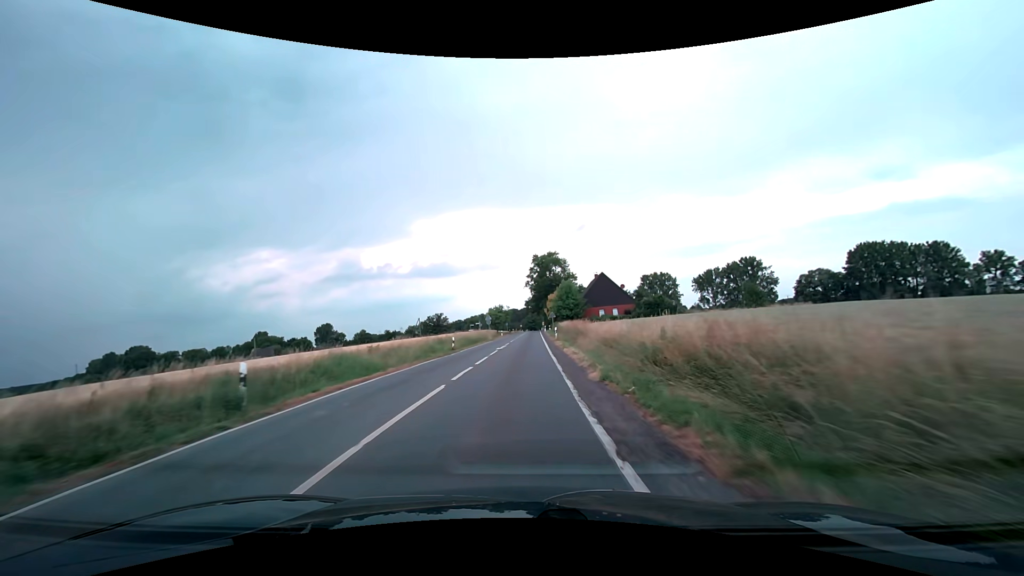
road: secondary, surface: asphalt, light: Day
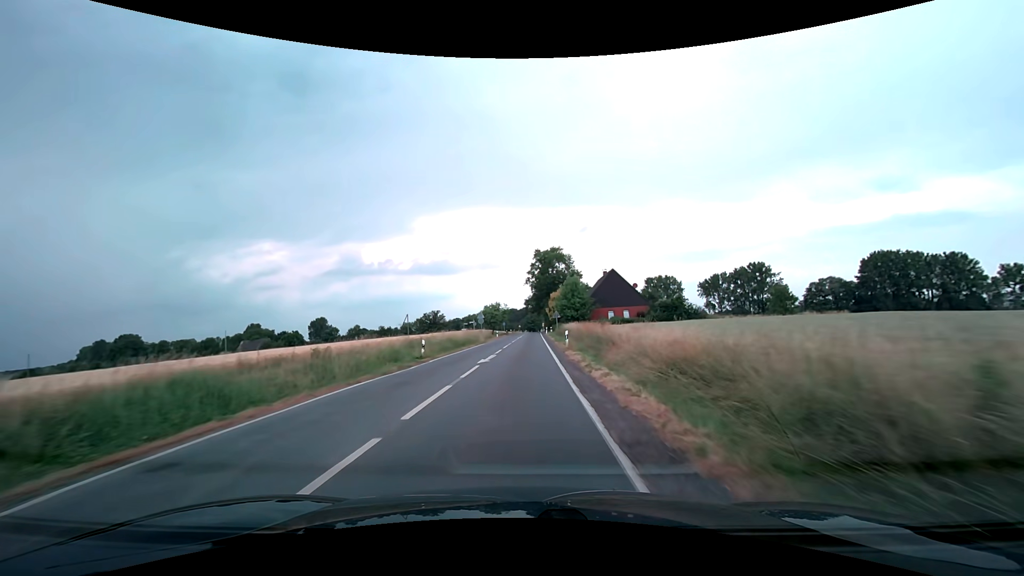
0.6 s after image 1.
(-0.1, +10.4) m; 0°
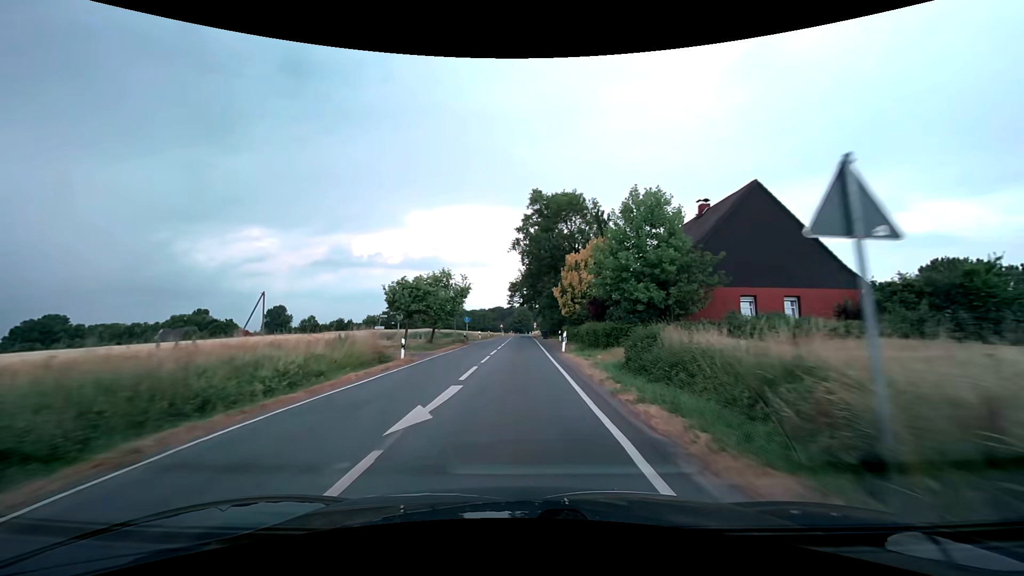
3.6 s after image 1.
(+0.6, +52.6) m; +1°
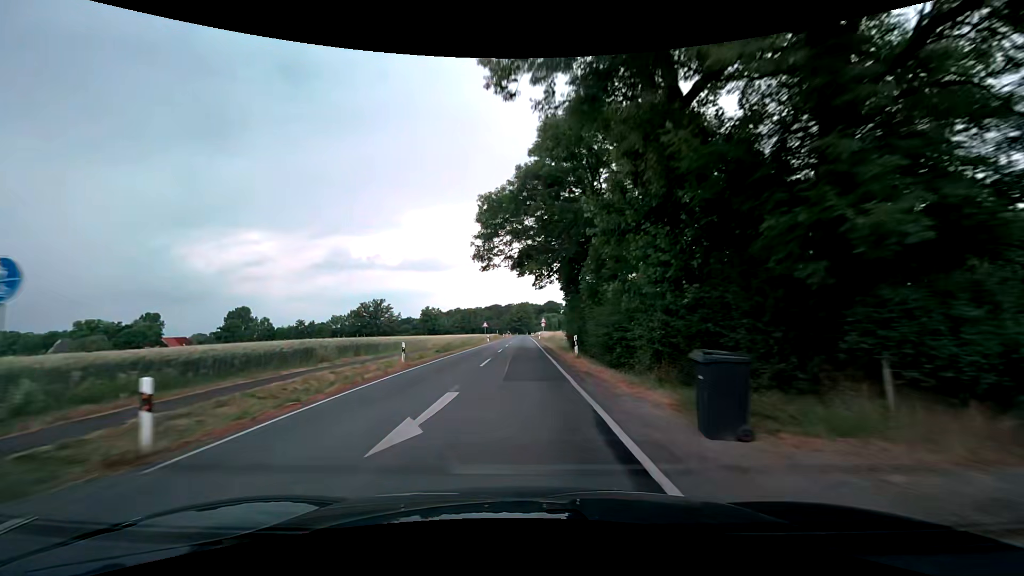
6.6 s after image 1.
(0.0, +52.9) m; 0°
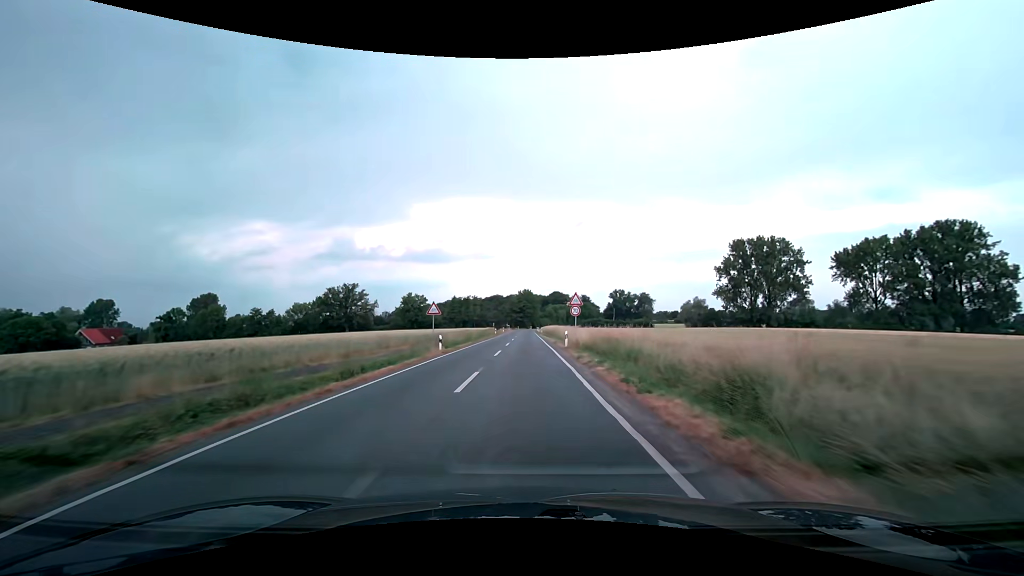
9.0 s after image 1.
(0.0, +42.4) m; 0°
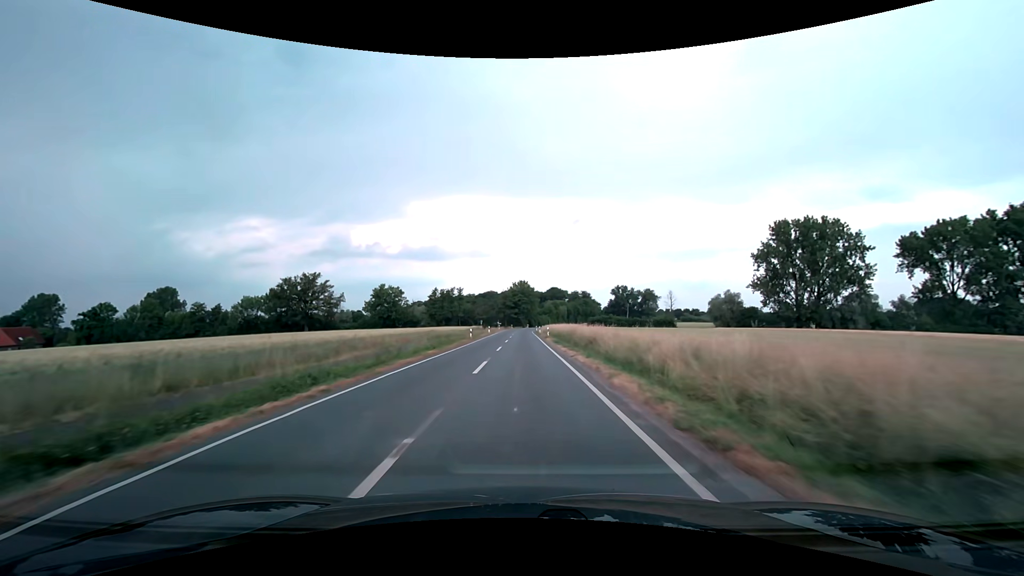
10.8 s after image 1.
(+0.2, +31.9) m; +1°
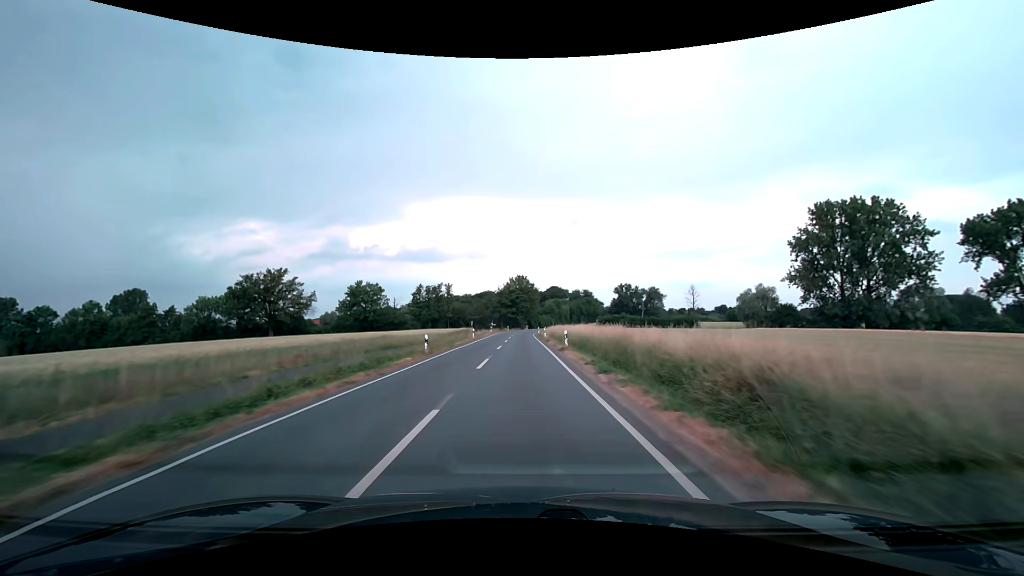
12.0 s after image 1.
(+0.1, +21.3) m; 0°
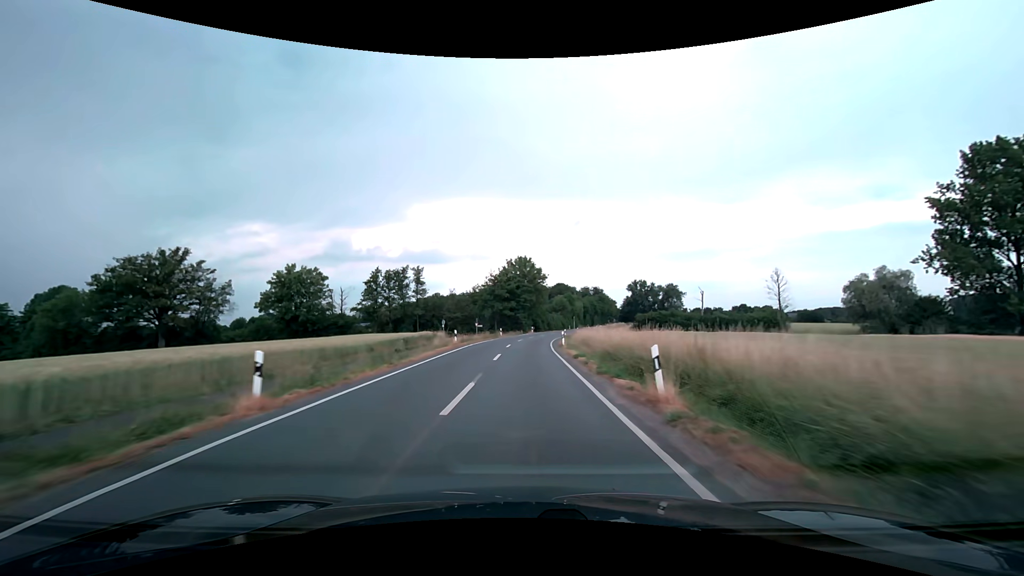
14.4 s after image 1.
(-0.2, +42.5) m; 0°
(0, +10) (0, +20) (0, +30) (+1, +40) (+1, +50) (+2, +60) (+4, +70) (+5, +80) (+7, +90) (+9, +99) m
